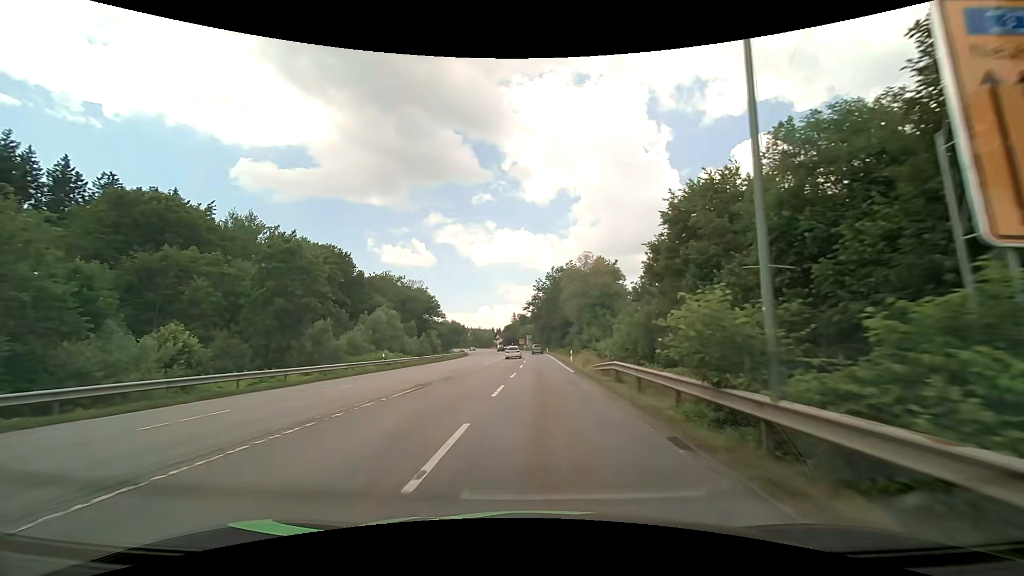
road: secondary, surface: asphalt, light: Day
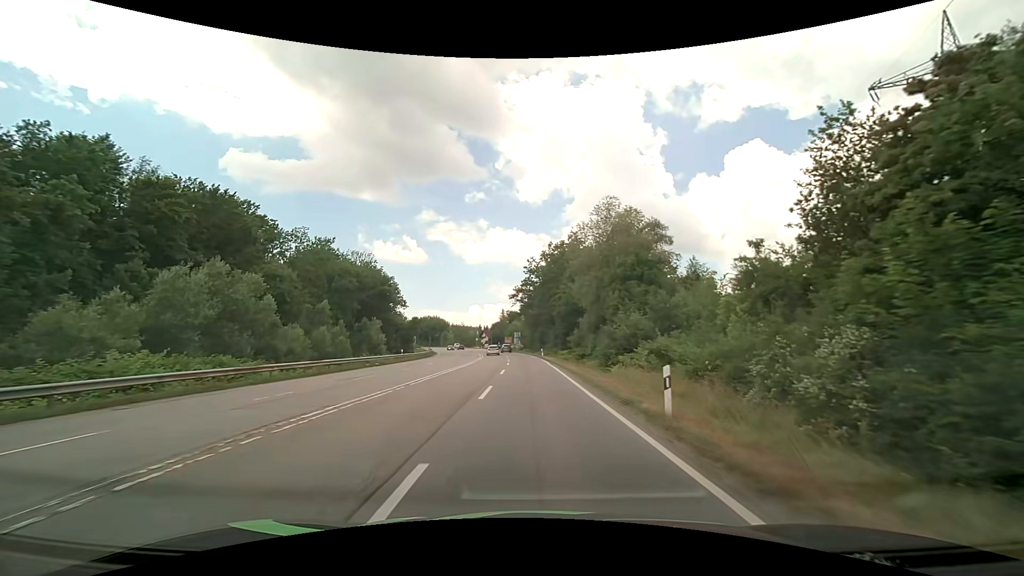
(+0.5, +31.8) m; +2°
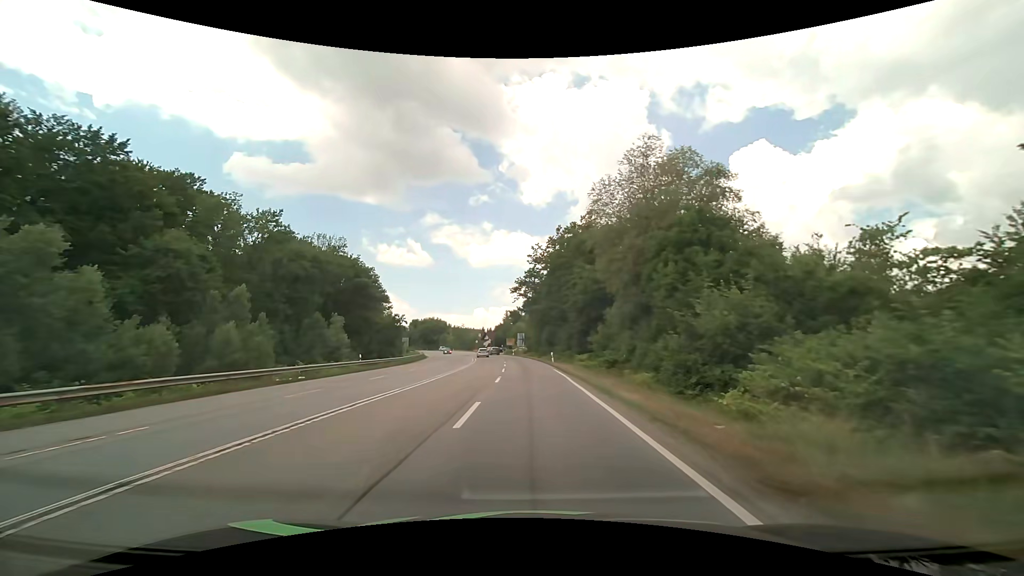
(-0.1, +15.7) m; -1°
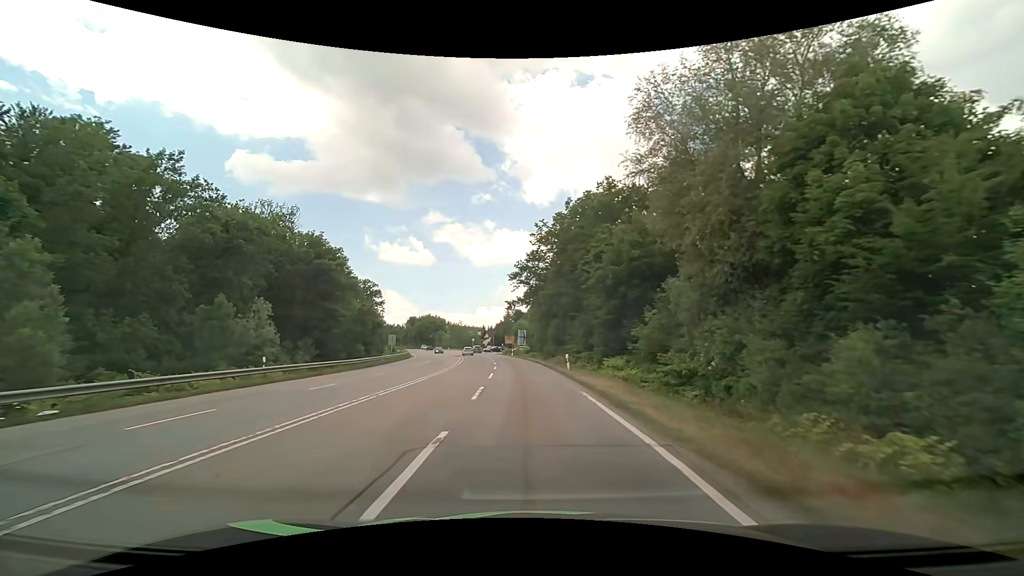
(-0.1, +15.5) m; -1°
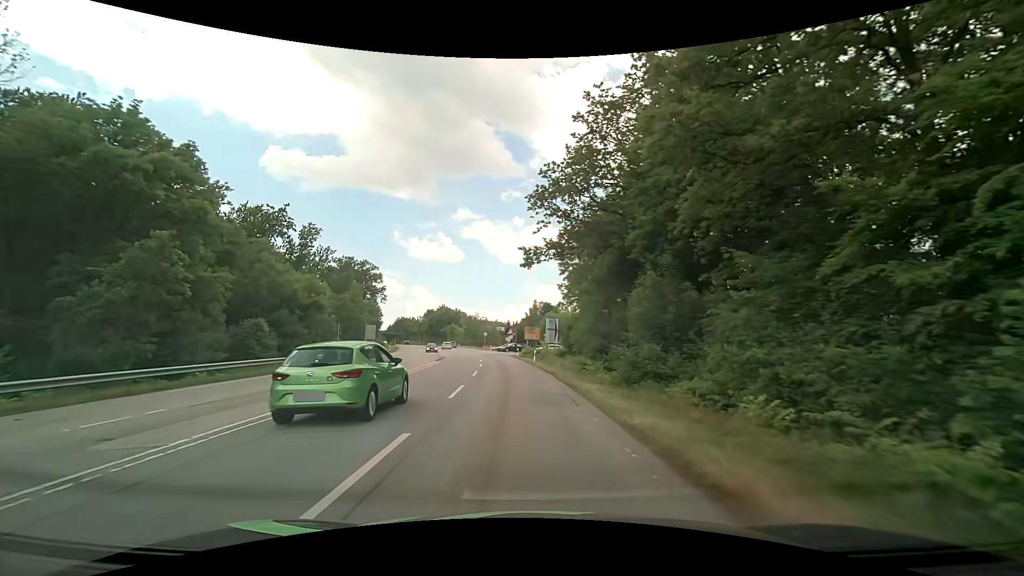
(-0.7, +36.0) m; -3°
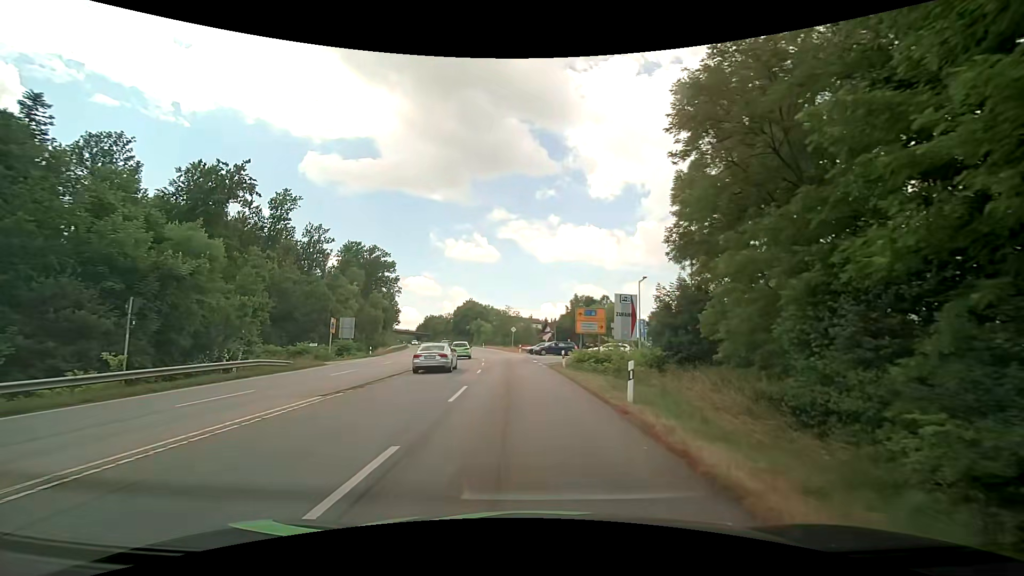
(-1.1, +28.0) m; -5°
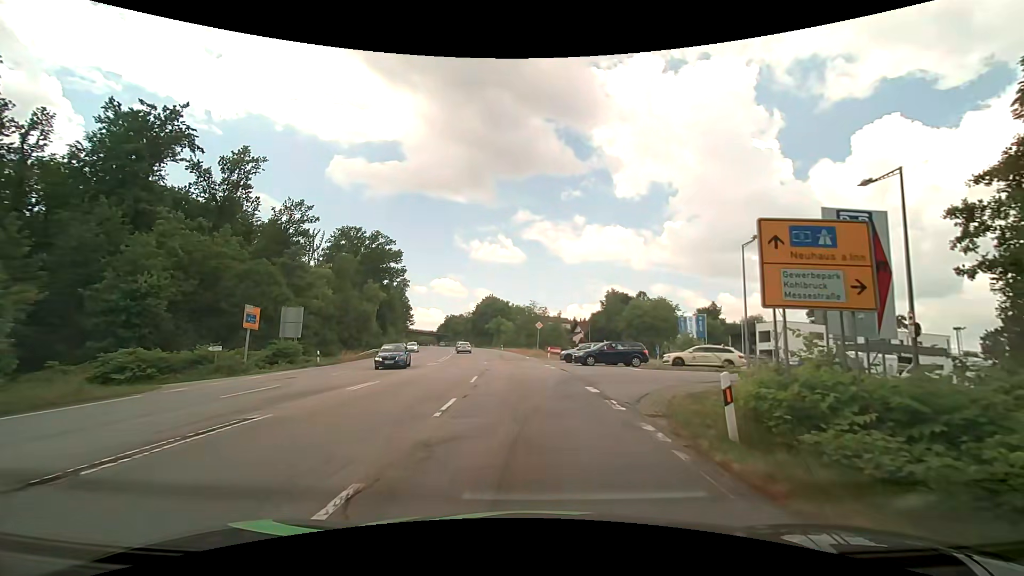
(-0.5, +20.9) m; -3°
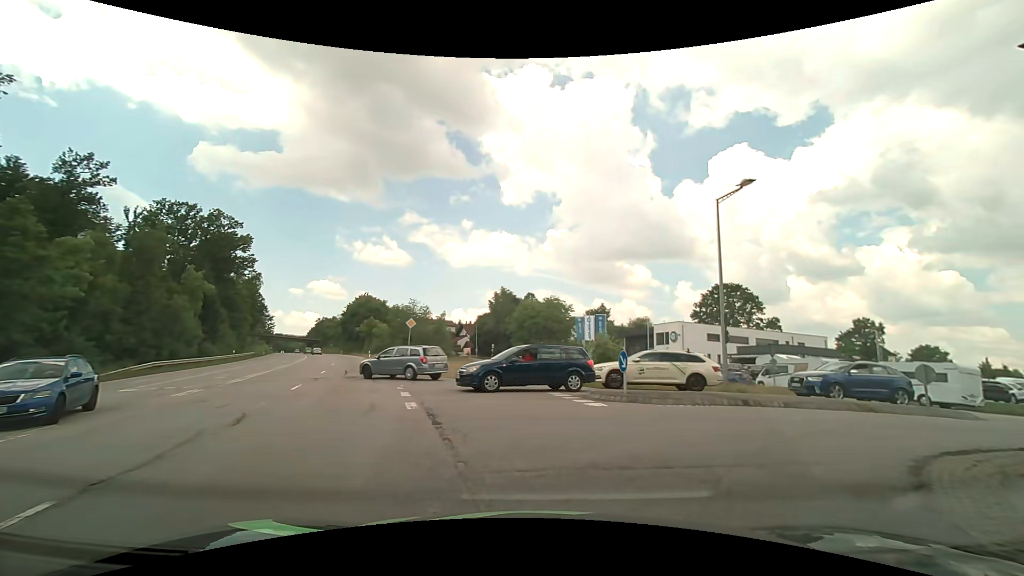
(+0.8, +14.4) m; +14°
